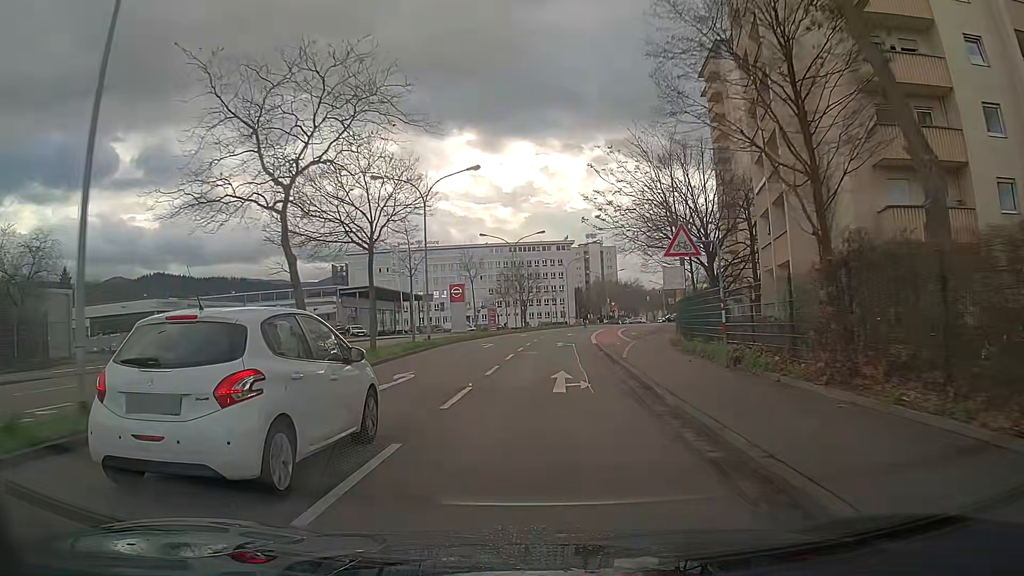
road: secondary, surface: asphalt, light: Day
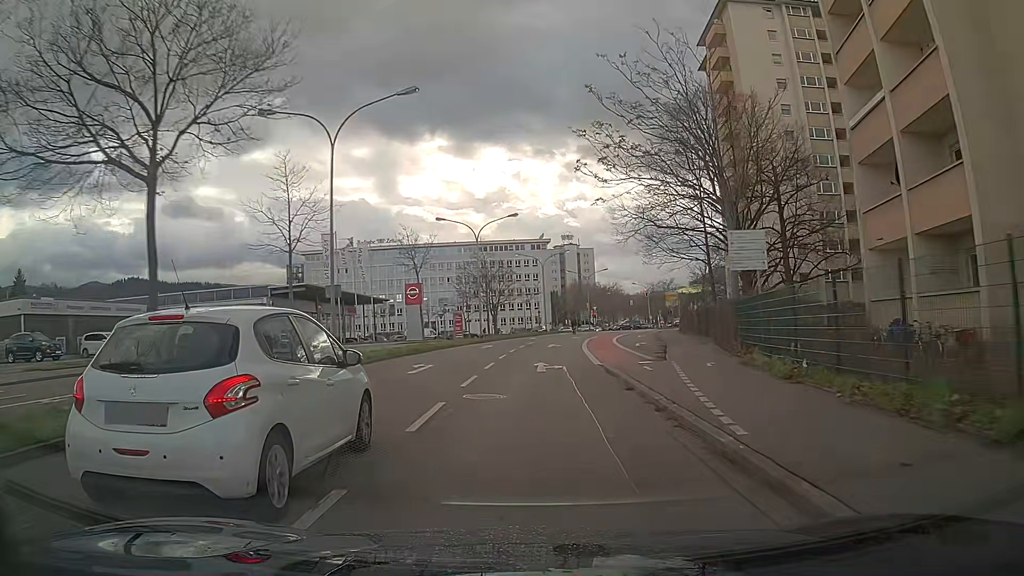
(+0.3, +14.0) m; +2°
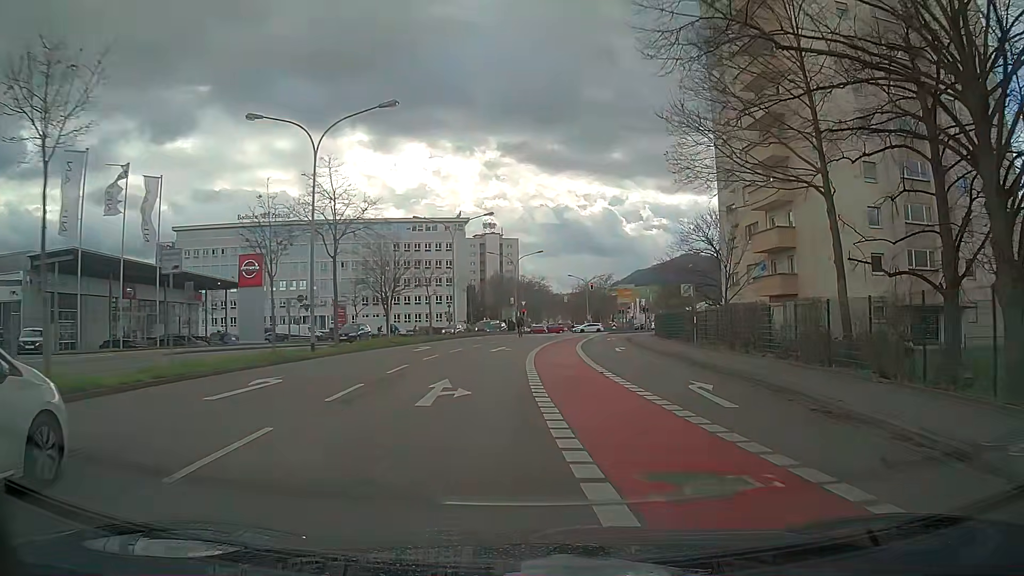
(+1.3, +27.1) m; +8°
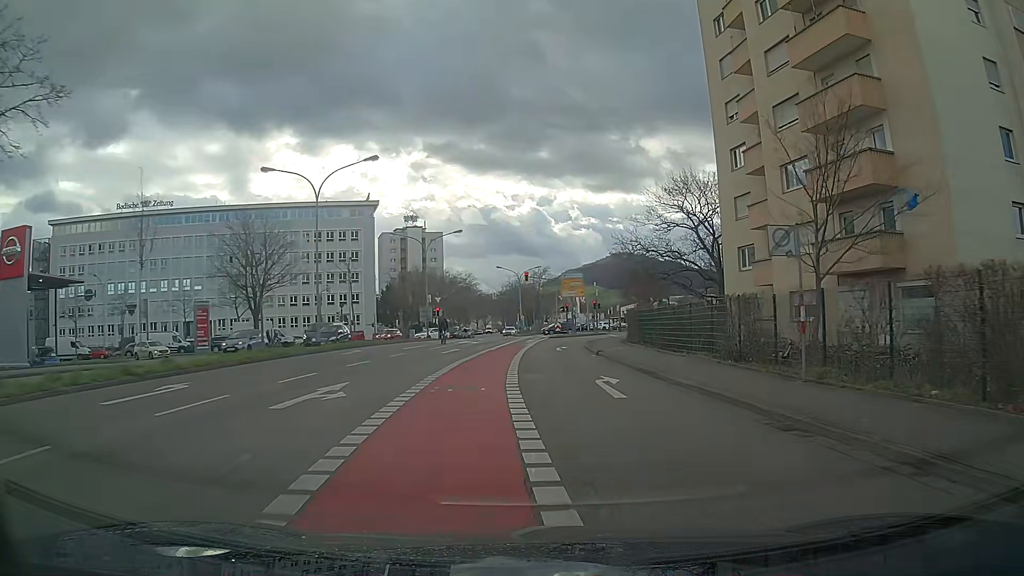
(+0.9, +19.4) m; +5°
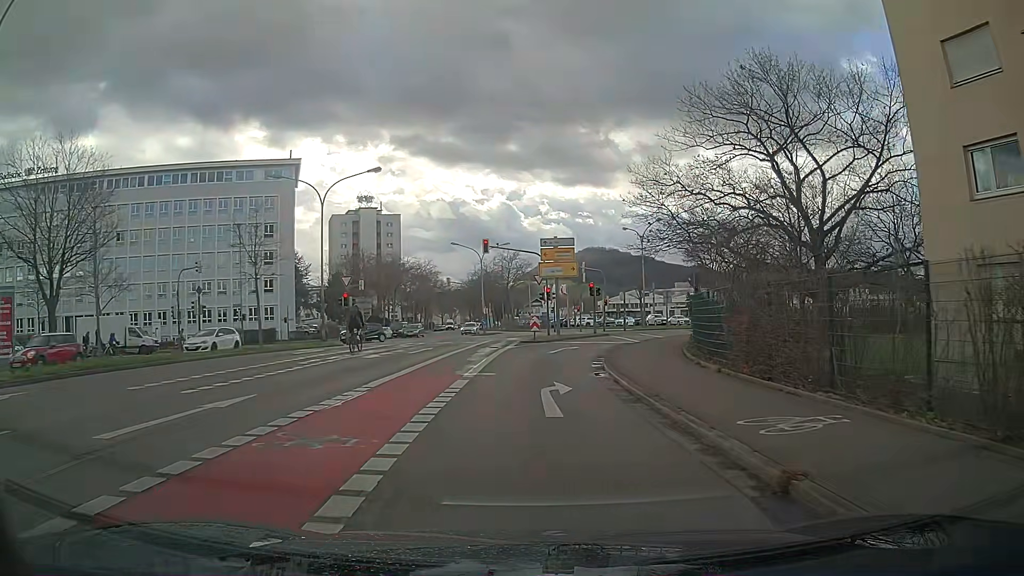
(+0.7, +23.5) m; +3°
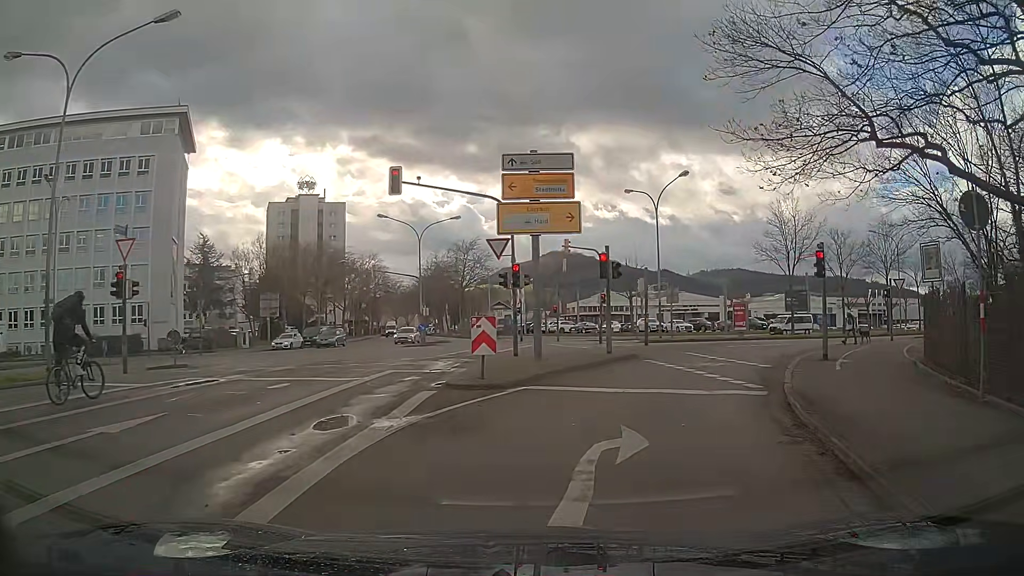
(+0.4, +21.0) m; +5°
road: secondary_link
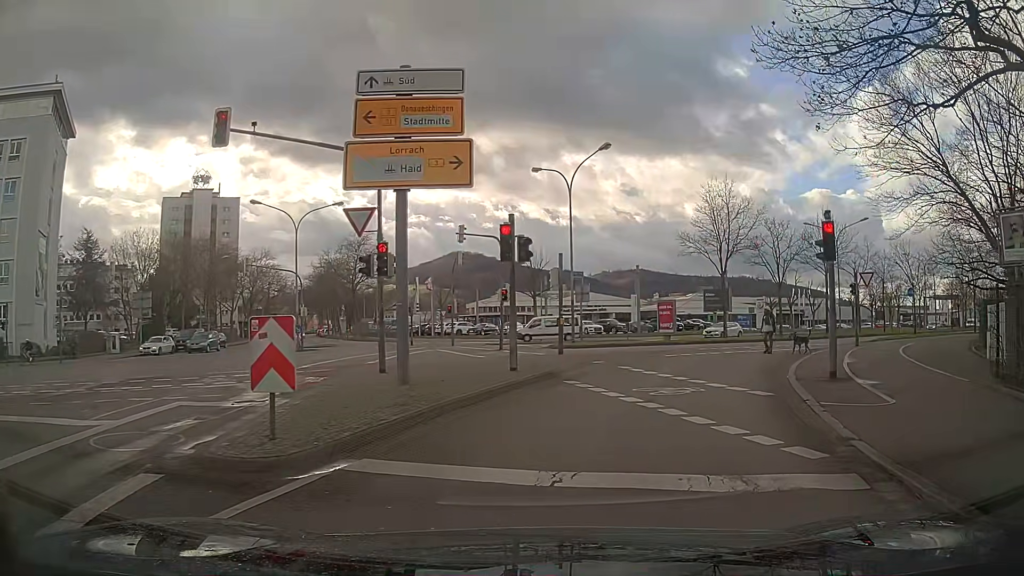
(+0.4, +6.4) m; +8°
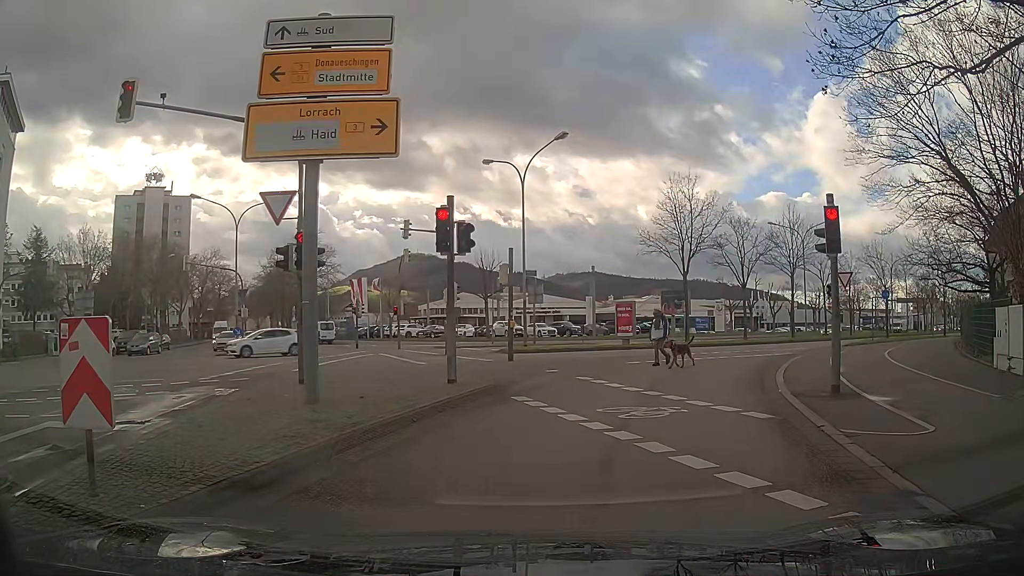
(+0.1, +2.2) m; +4°
